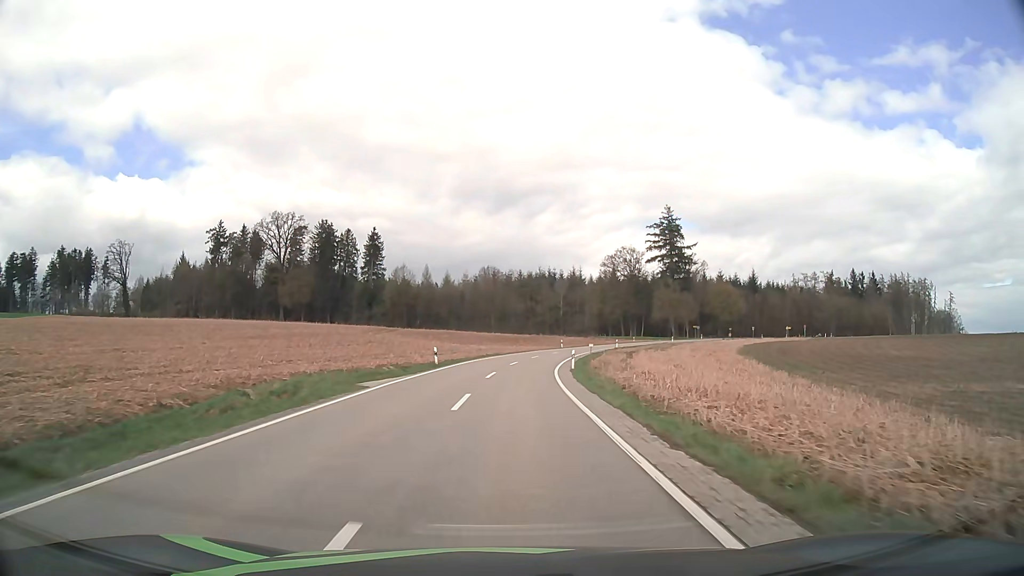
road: tertiary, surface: asphalt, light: Day
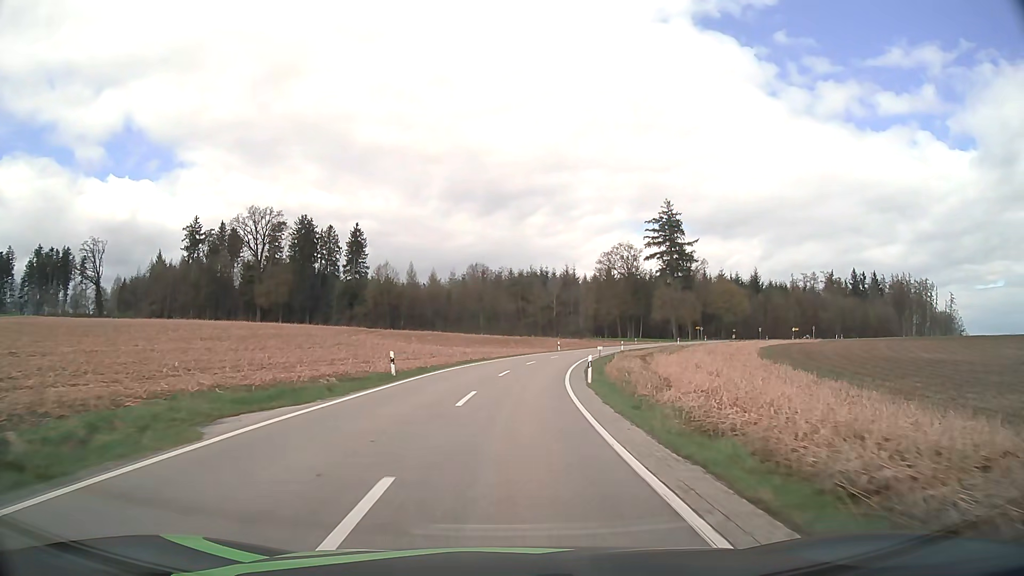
(+0.1, +10.8) m; +1°
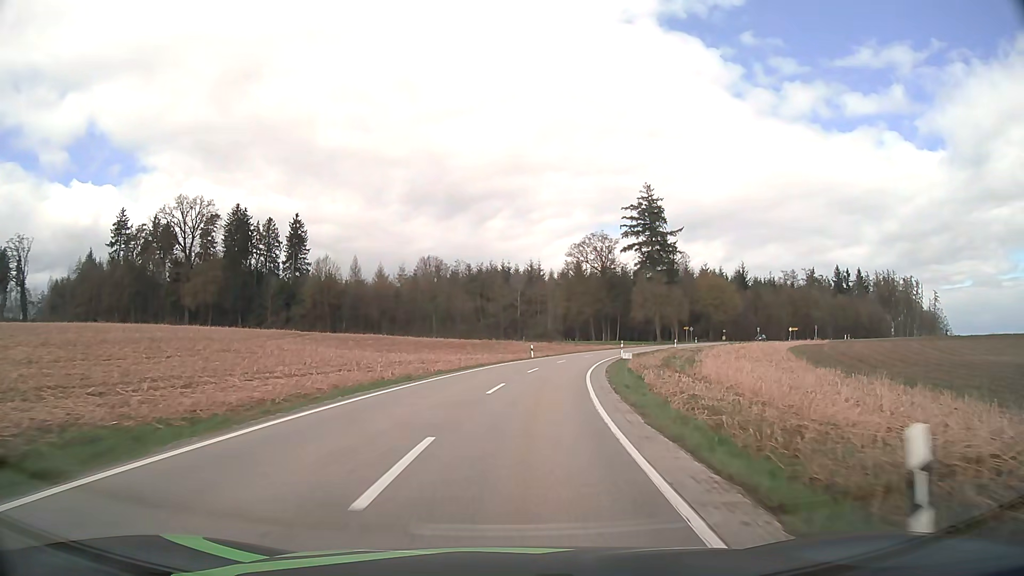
(+0.5, +21.4) m; +3°
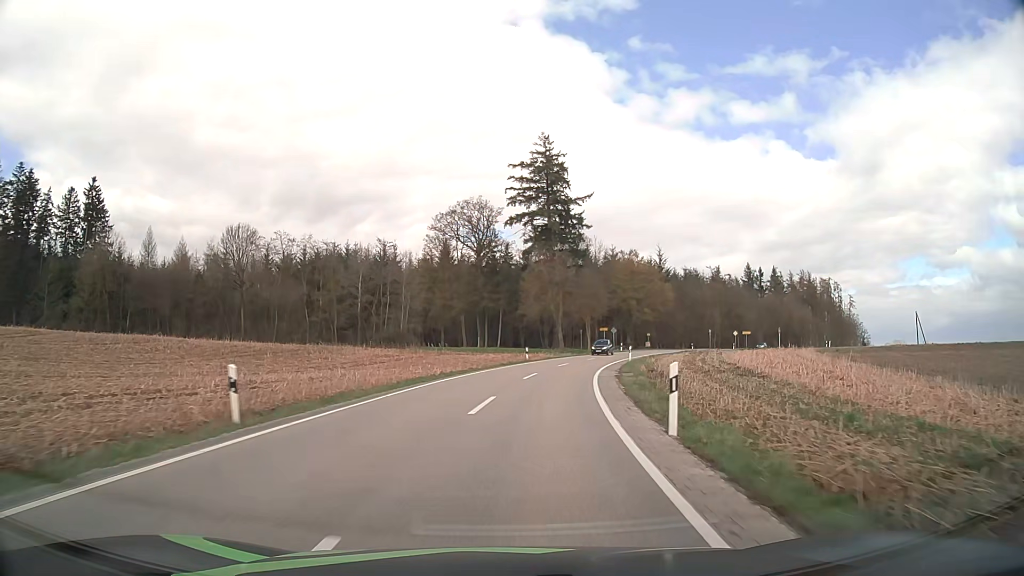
(+4.2, +41.8) m; +11°
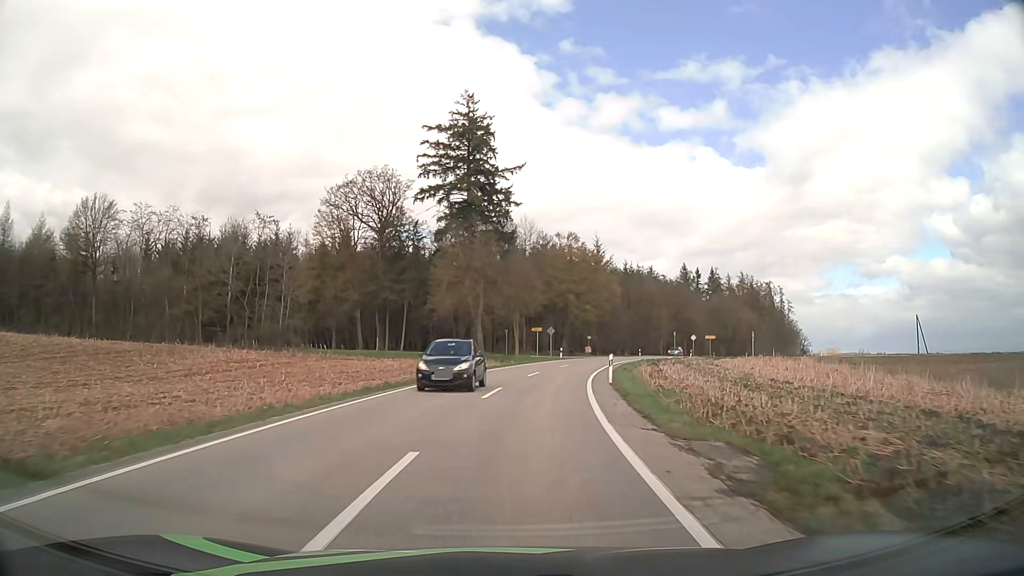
(+1.3, +20.8) m; +7°
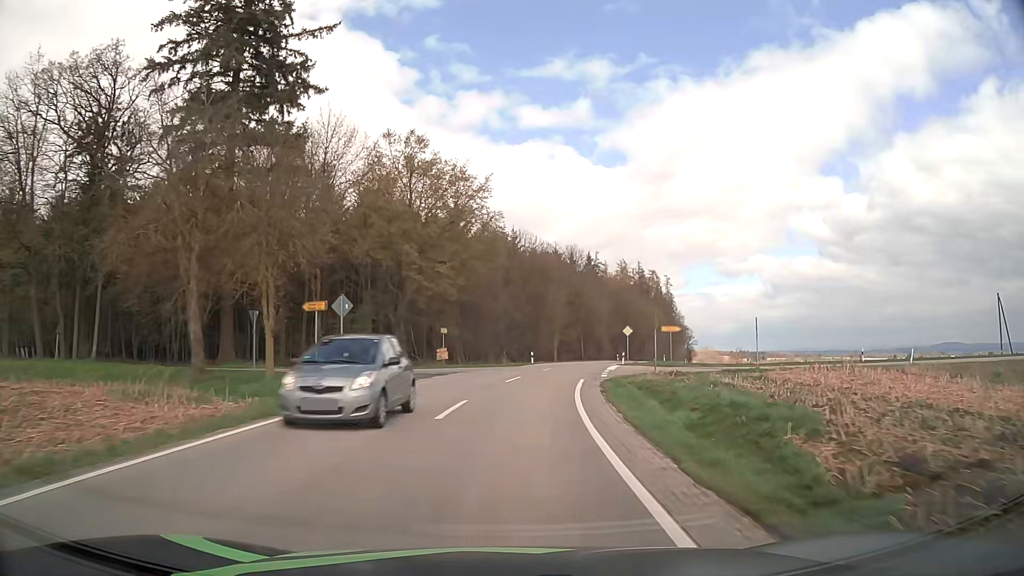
(+4.6, +41.2) m; +13°
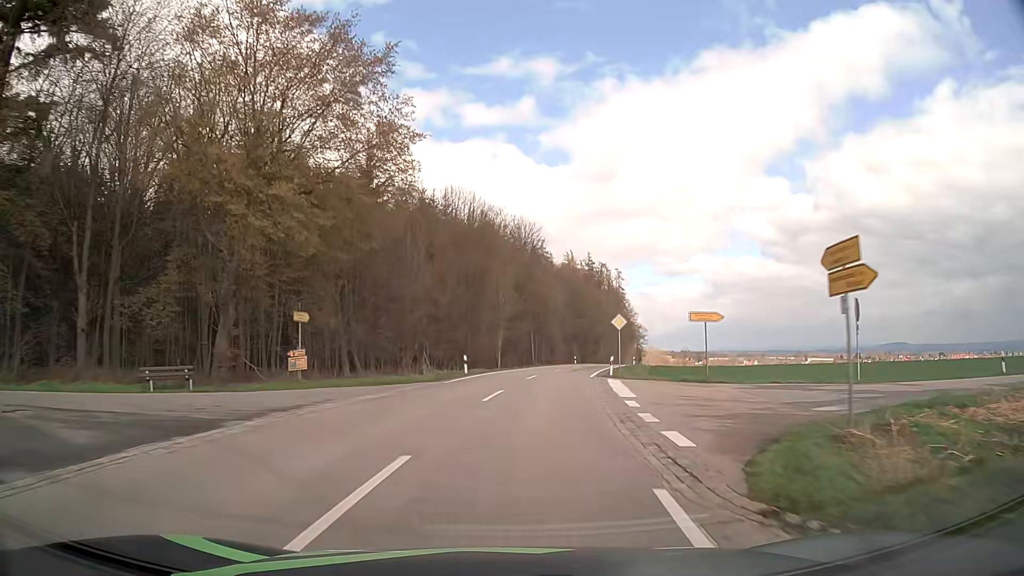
(+0.9, +20.8) m; +5°
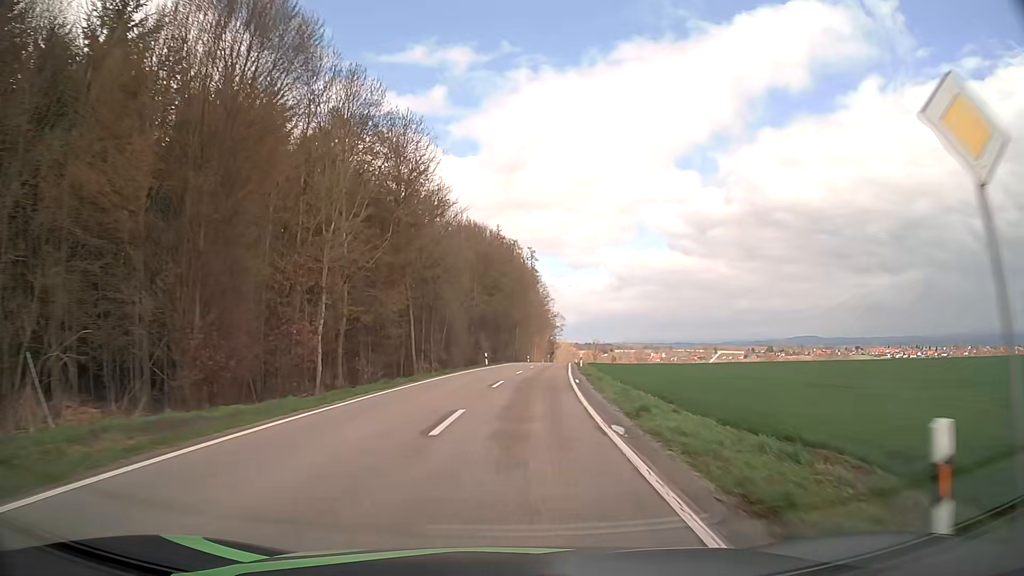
(+2.3, +31.3) m; +9°
(0, +10) (+1, +20) (+1, +30) (+2, +40) (+3, +50) (+4, +60) (+5, +70) (+6, +80) (+6, +90) (+7, +100) m
